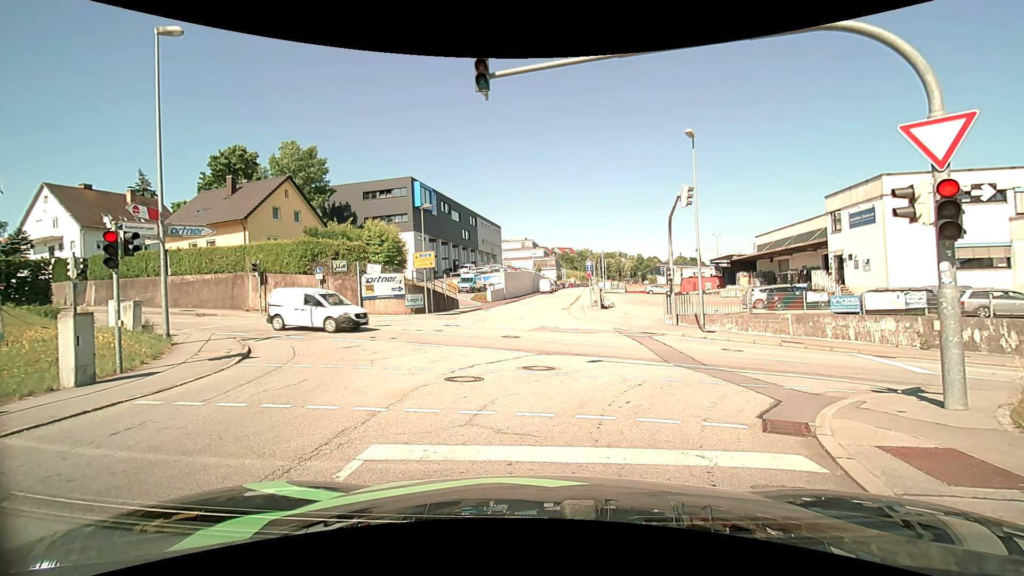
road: residential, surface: asphalt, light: Day
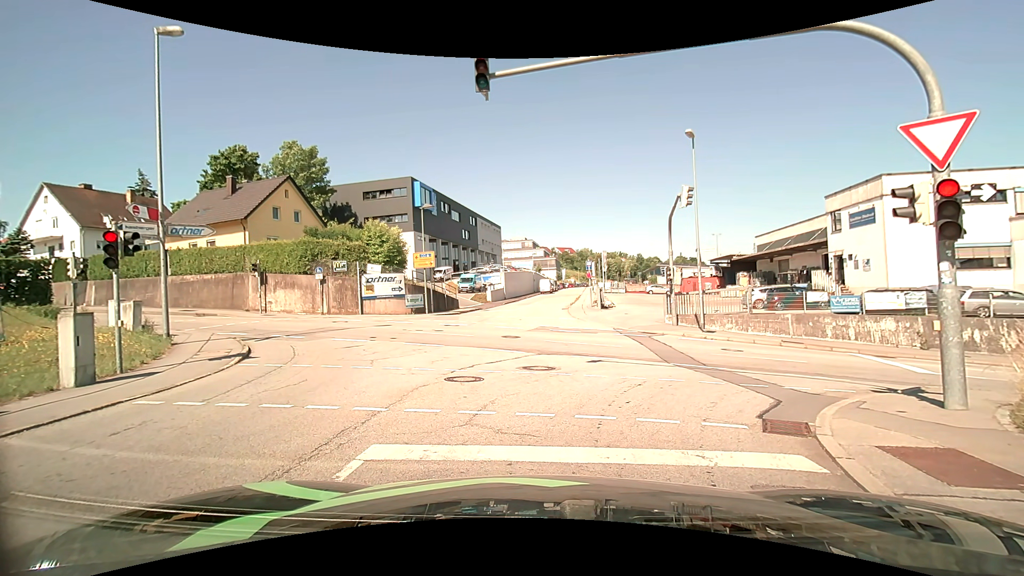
(0.0, 0.0) m; 0°
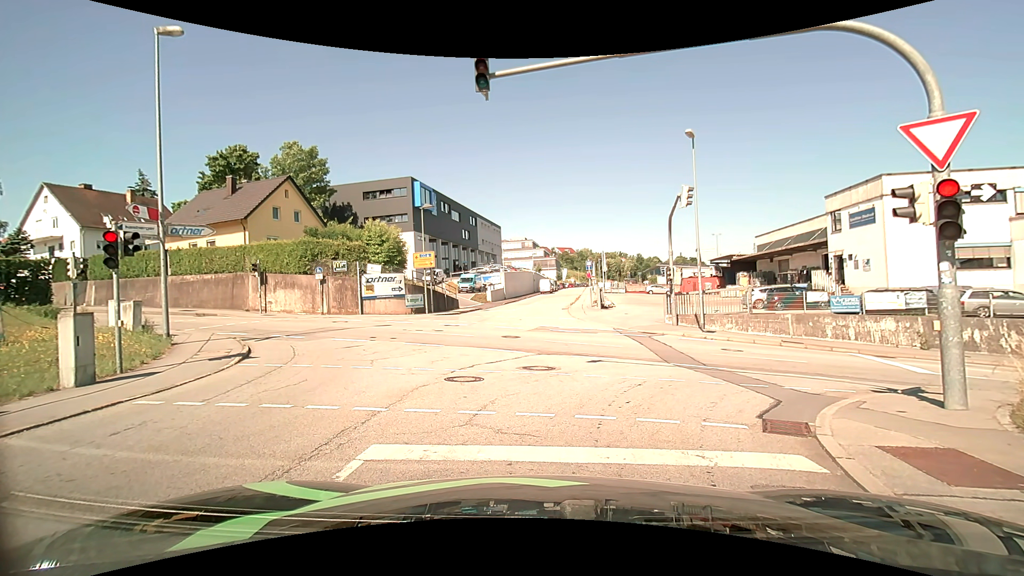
(0.0, 0.0) m; 0°
